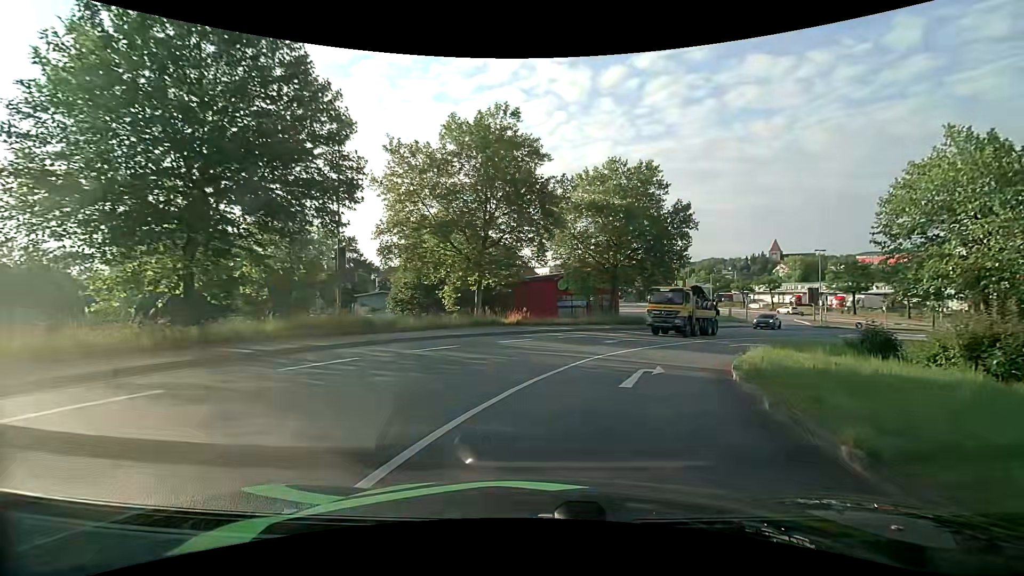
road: primary_link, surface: asphalt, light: Day
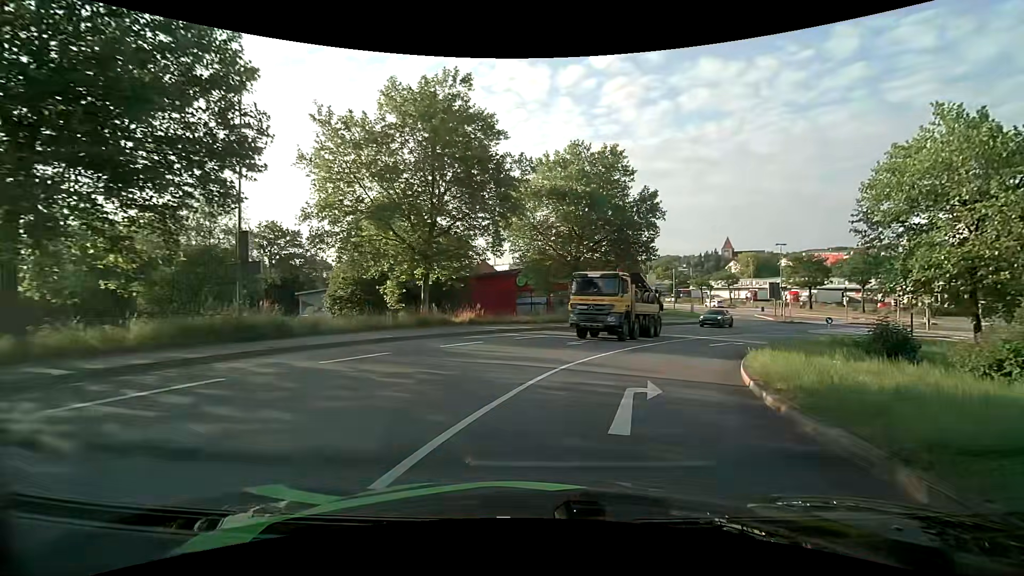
(+0.1, +4.2) m; +4°
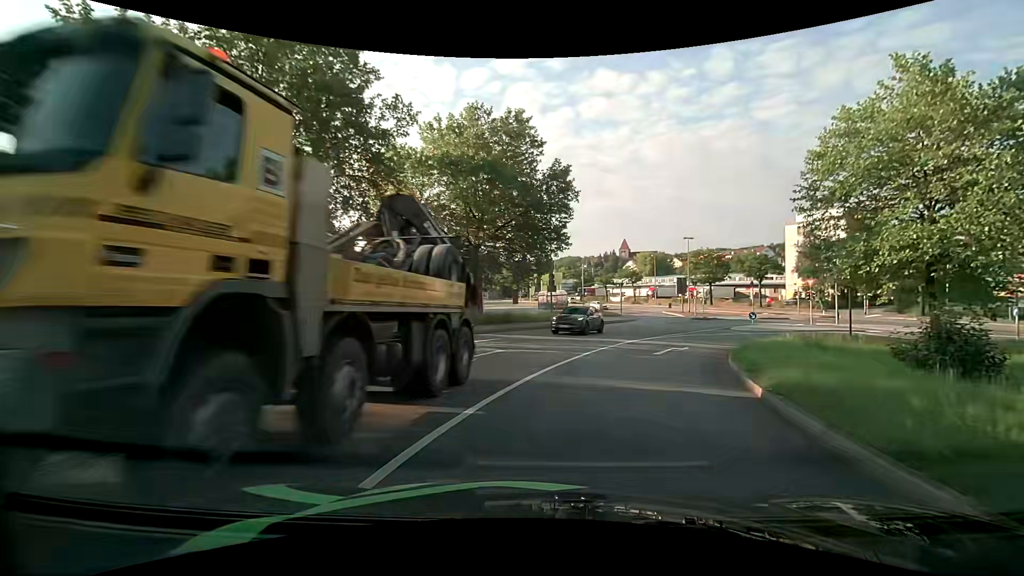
(+0.8, +8.2) m; +11°
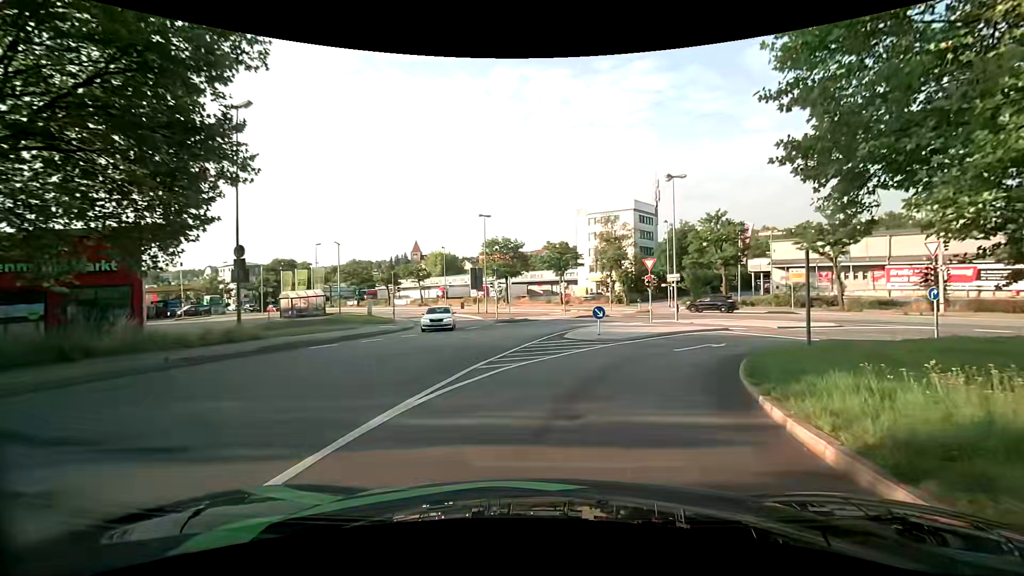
(+4.1, +19.4) m; +23°
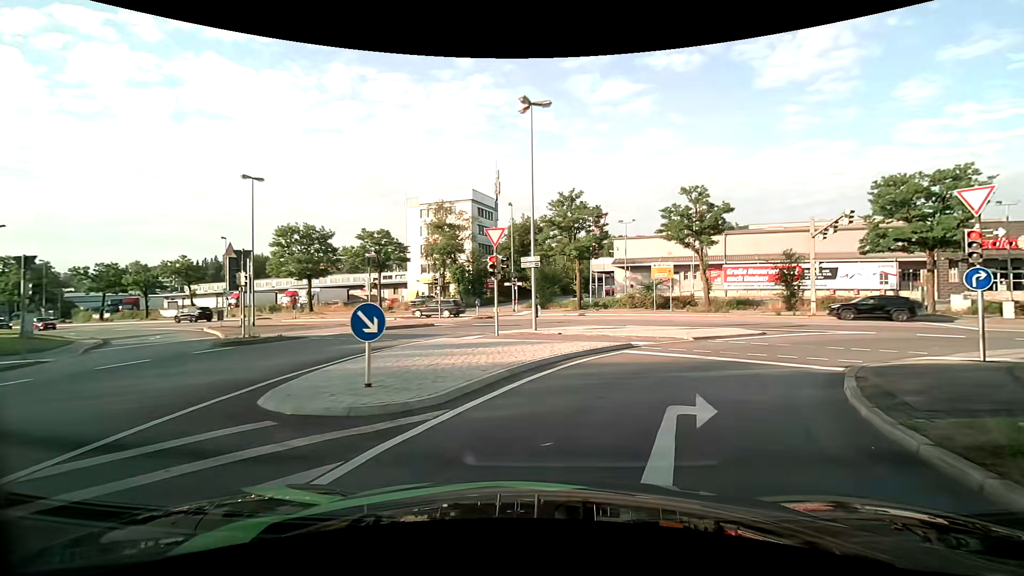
(+2.1, +14.2) m; +18°
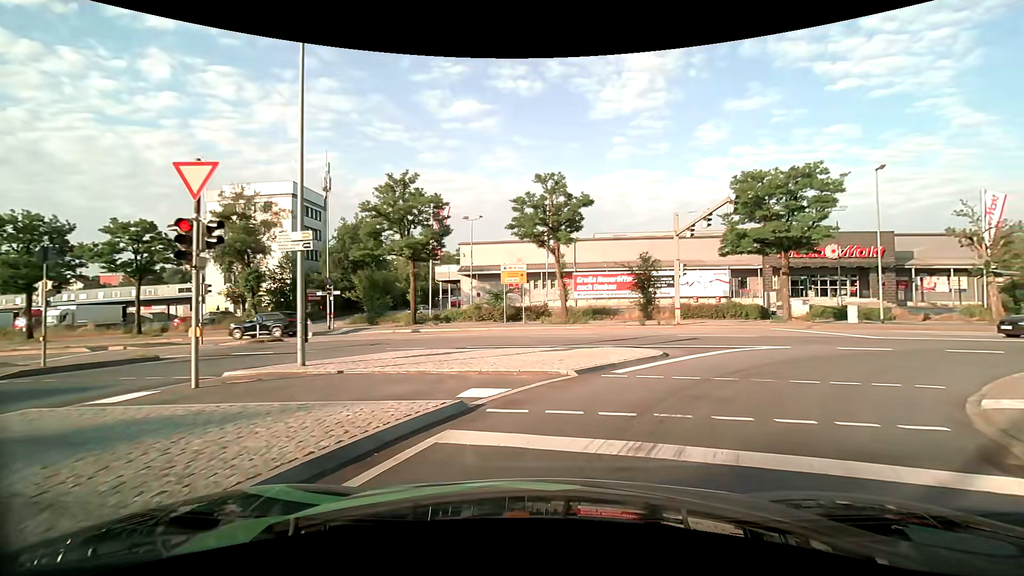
(+1.2, +8.8) m; +16°
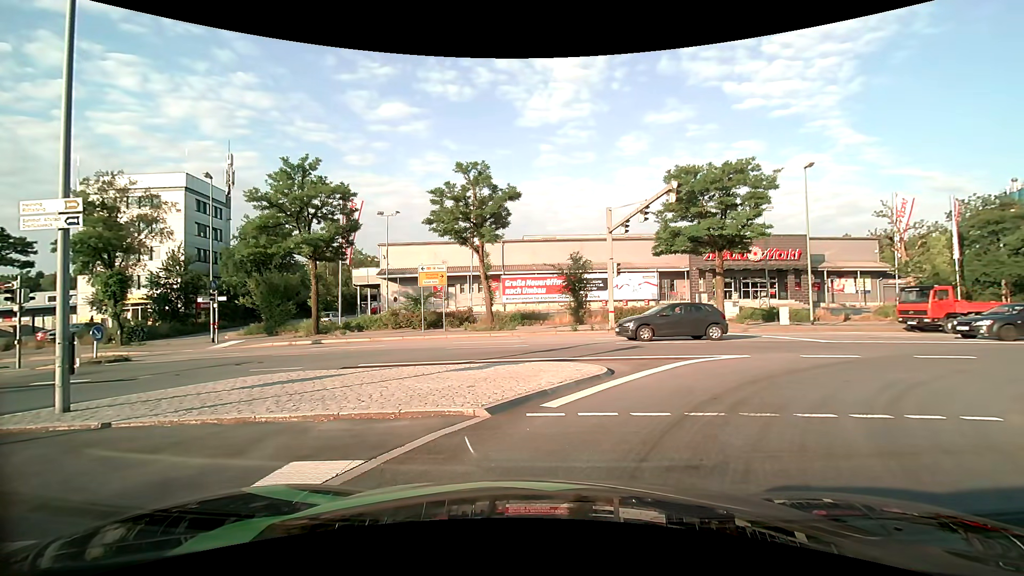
(+0.3, +3.2) m; +8°
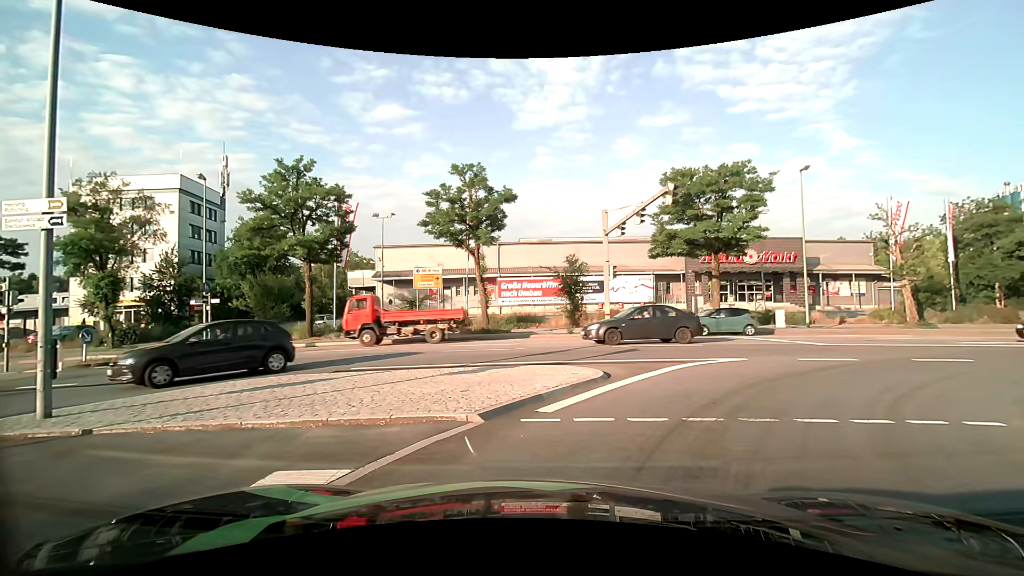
(0.0, +0.2) m; 0°
(+3, +10) (+10, +16) (+20, +19) (+30, +20) (+40, +20) (+50, +20) (+60, +21) (+70, +21) (+80, +22) (+90, +22) m
